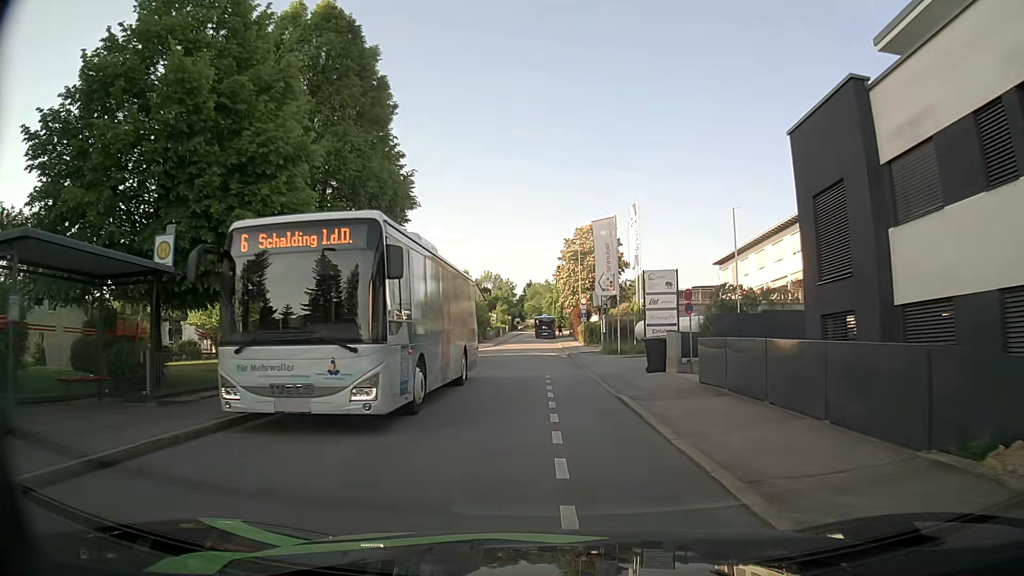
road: residential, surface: asphalt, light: Day
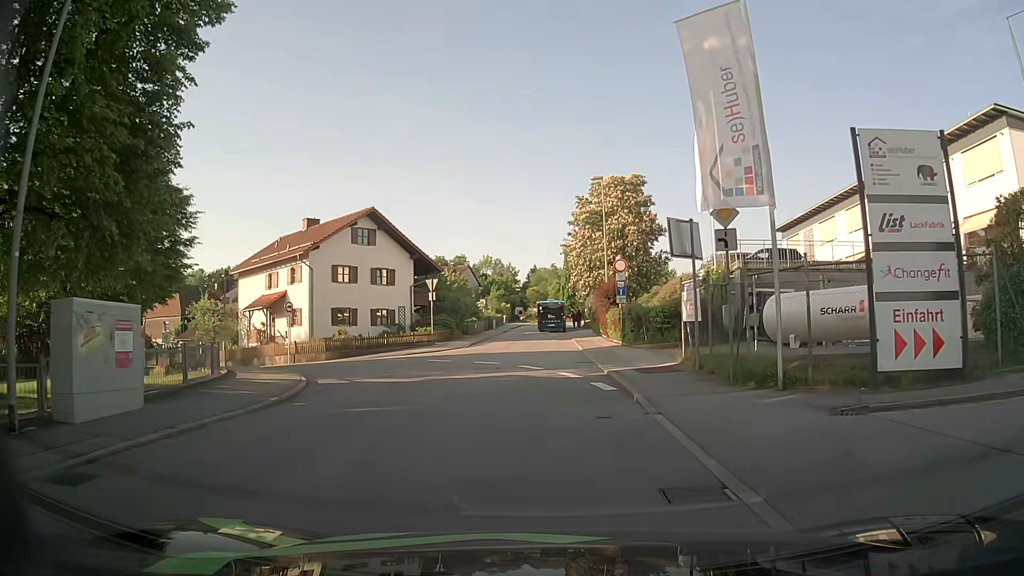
(+0.1, +23.1) m; 0°
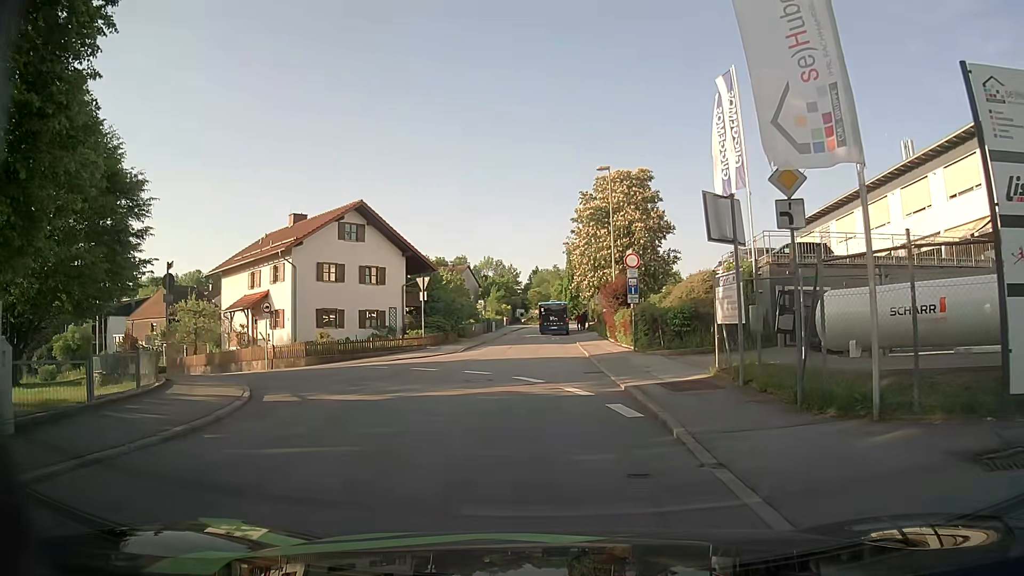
(0.0, +3.3) m; -1°
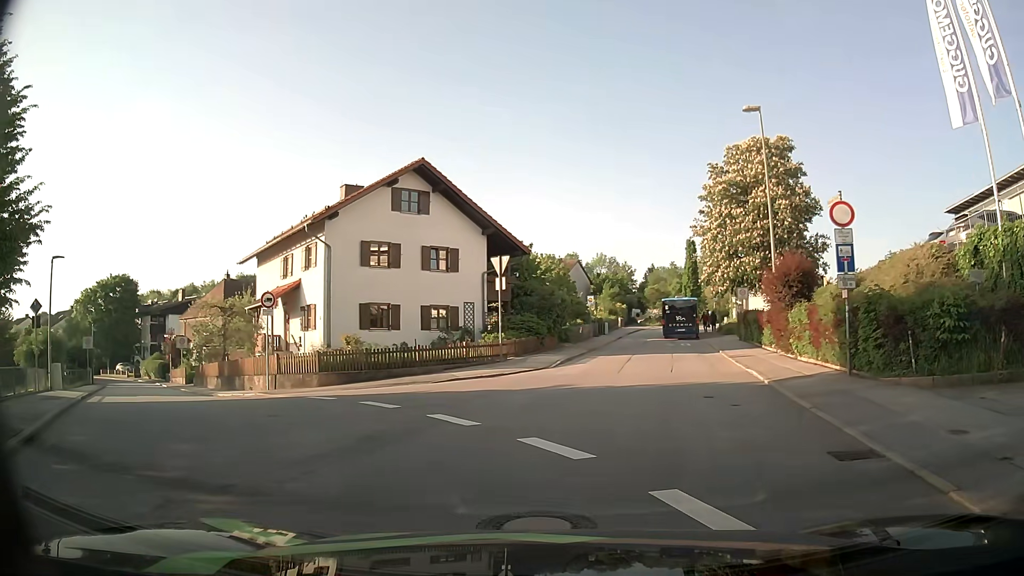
(-0.4, +11.2) m; -11°
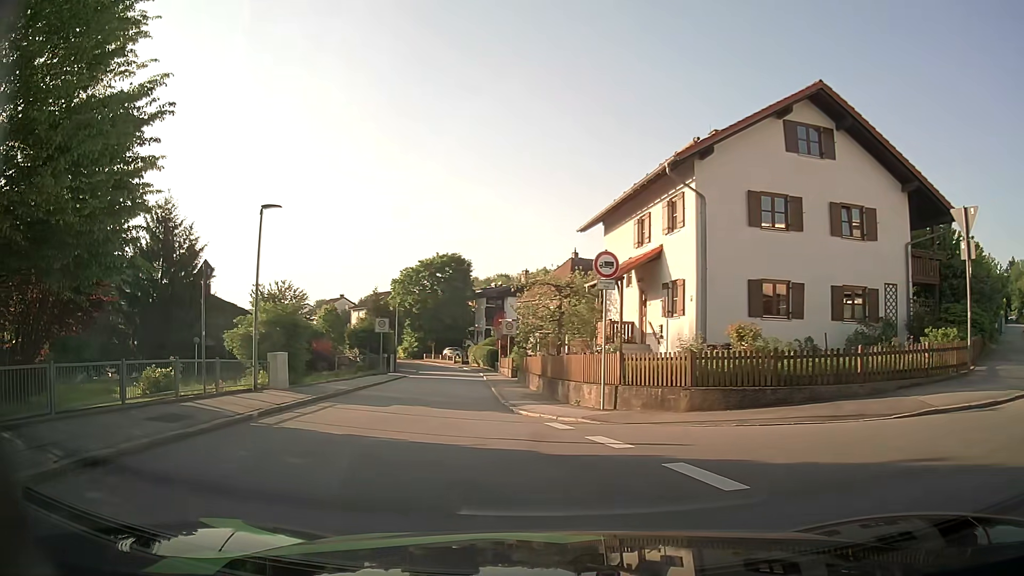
(-2.1, +9.2) m; -29°
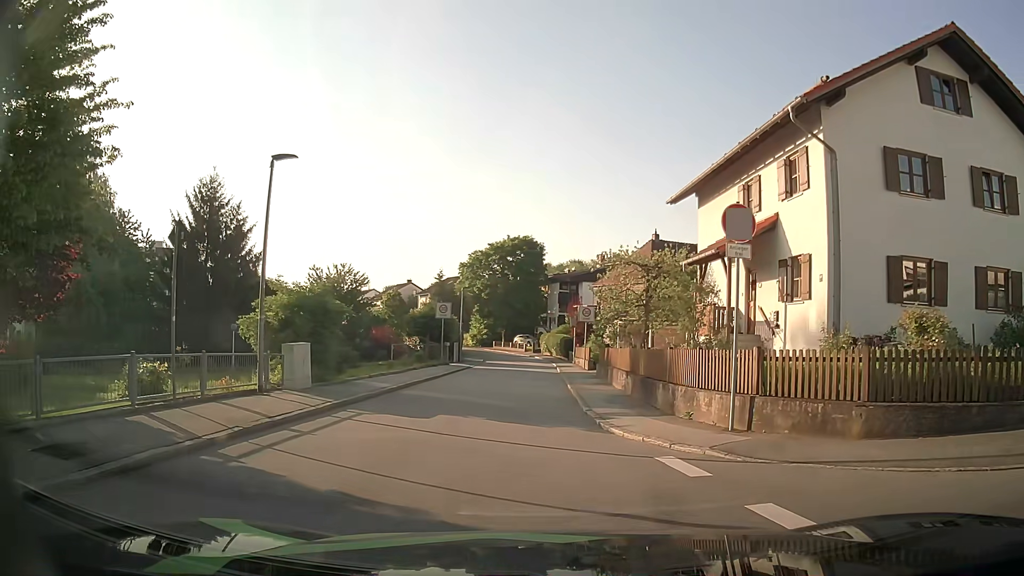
(-0.3, +4.5) m; -5°
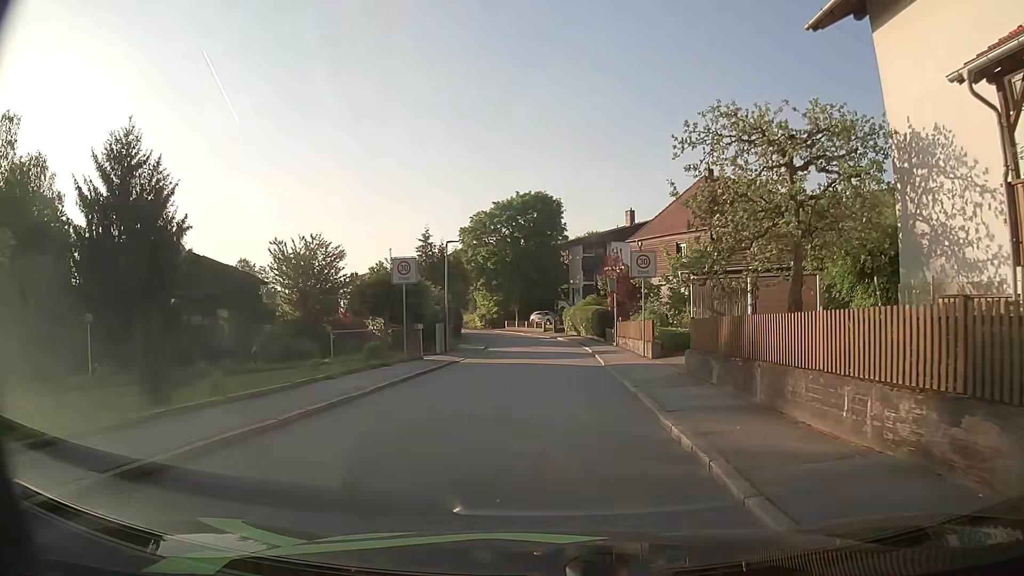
(-0.7, +15.5) m; -3°
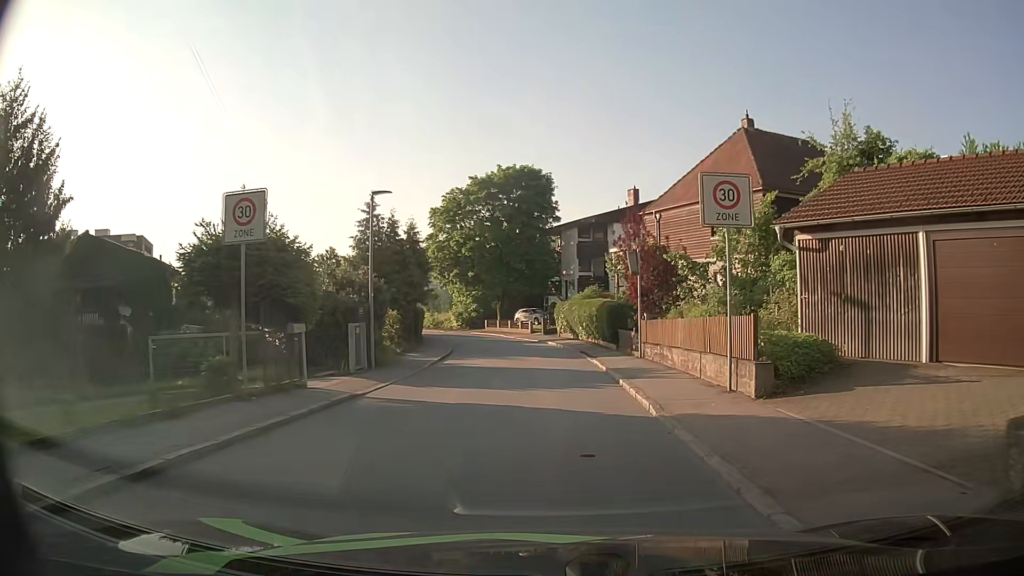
(+0.1, +12.0) m; +1°
